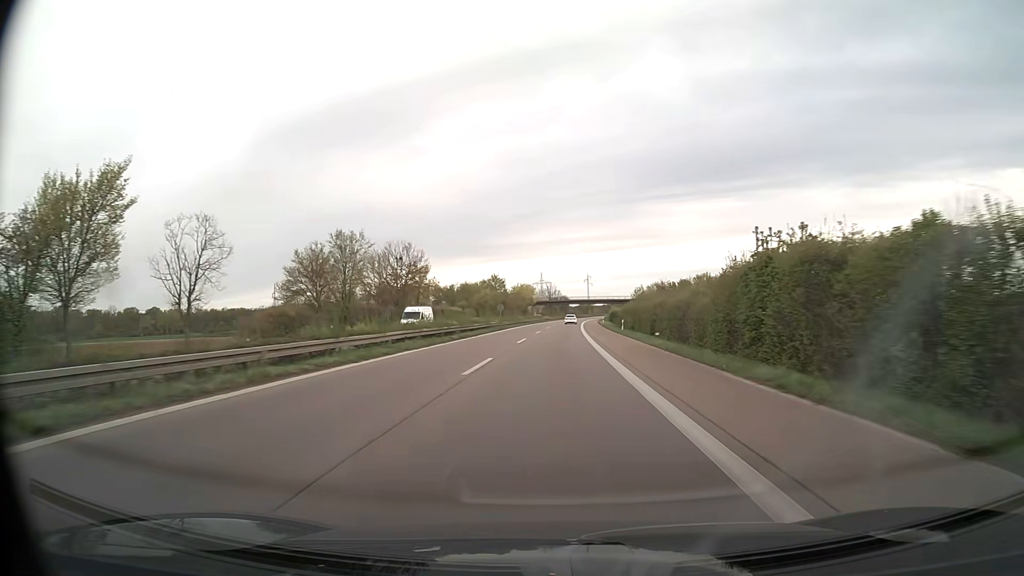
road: trunk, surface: asphalt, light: Day
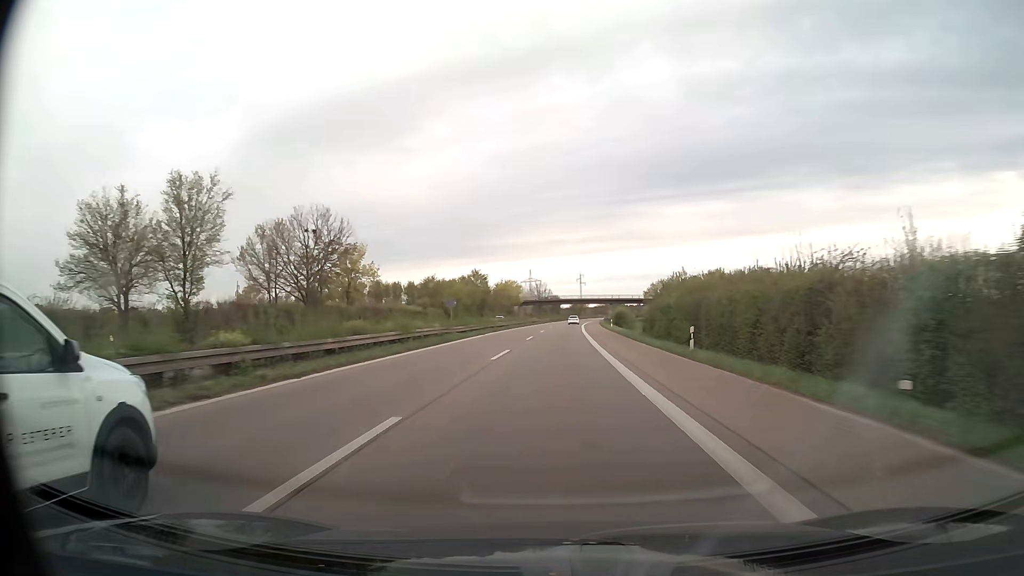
(+0.2, +30.6) m; +1°
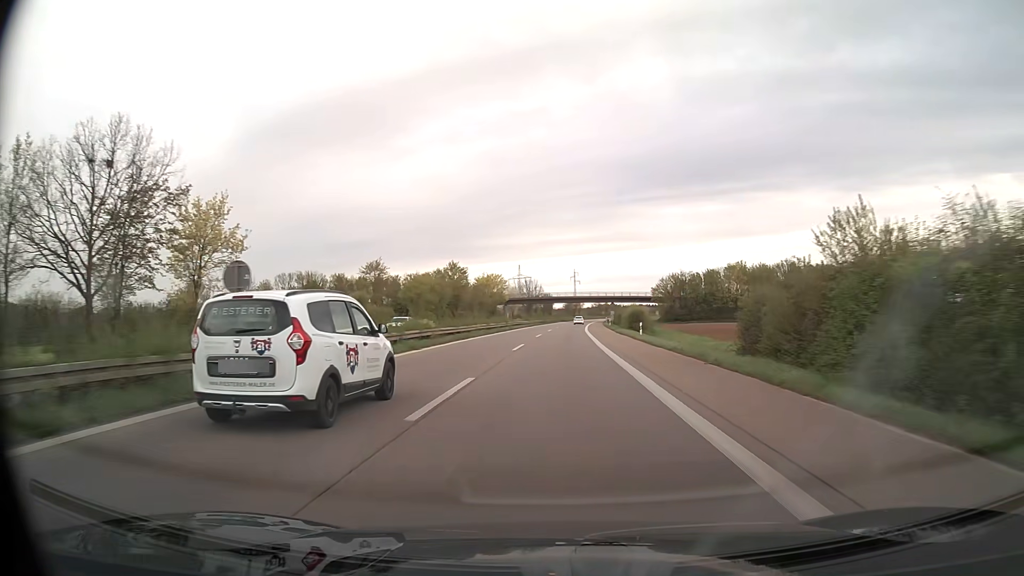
(+0.2, +30.6) m; +1°
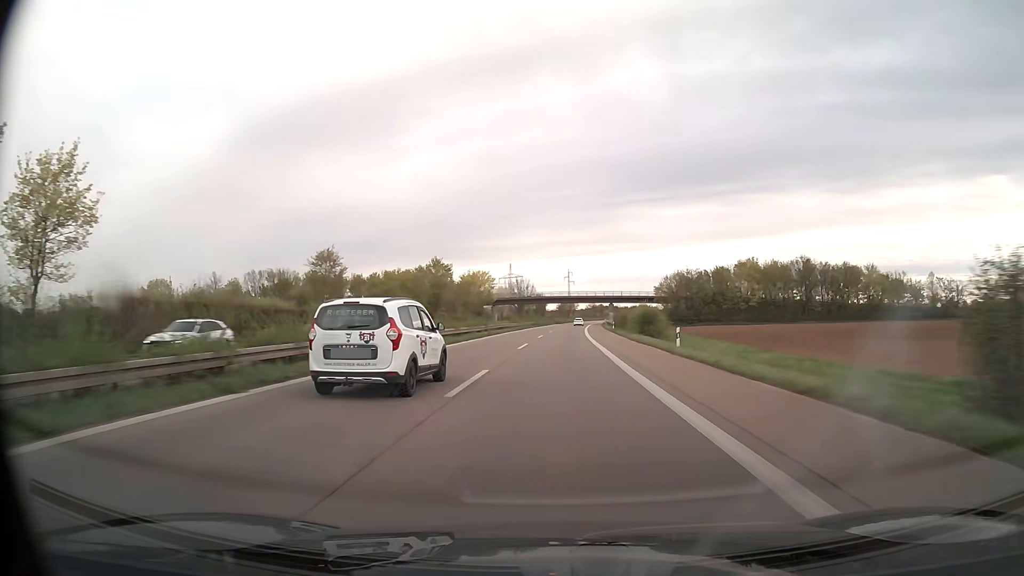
(+0.1, +15.3) m; +1°
